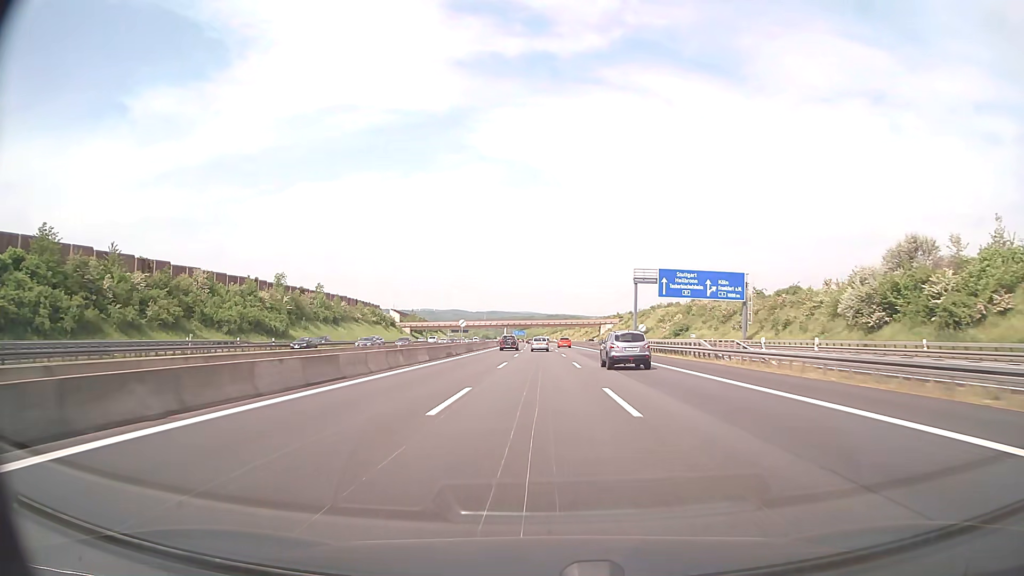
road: motorway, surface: asphalt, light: Day
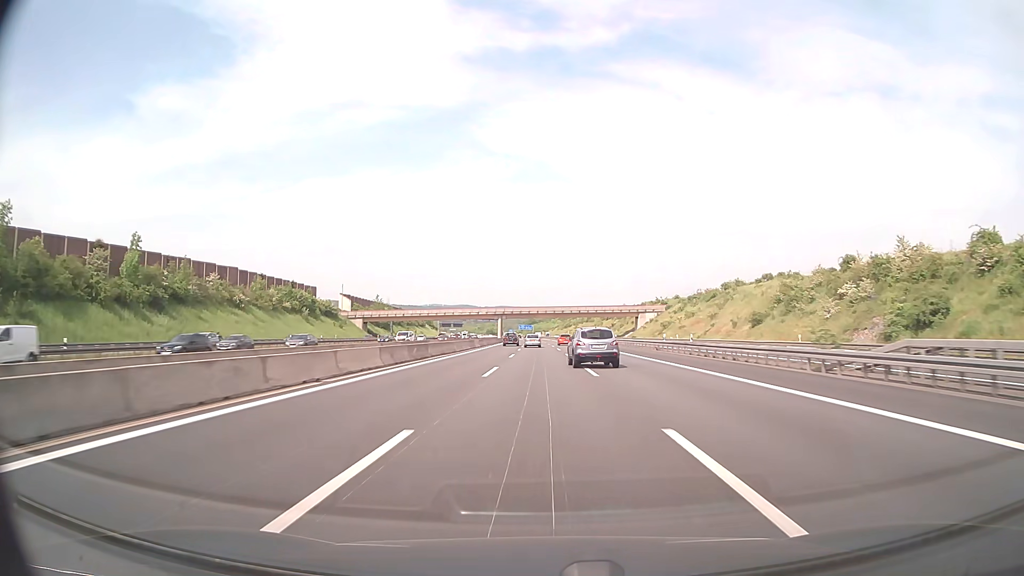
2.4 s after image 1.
(-0.5, +80.7) m; -1°
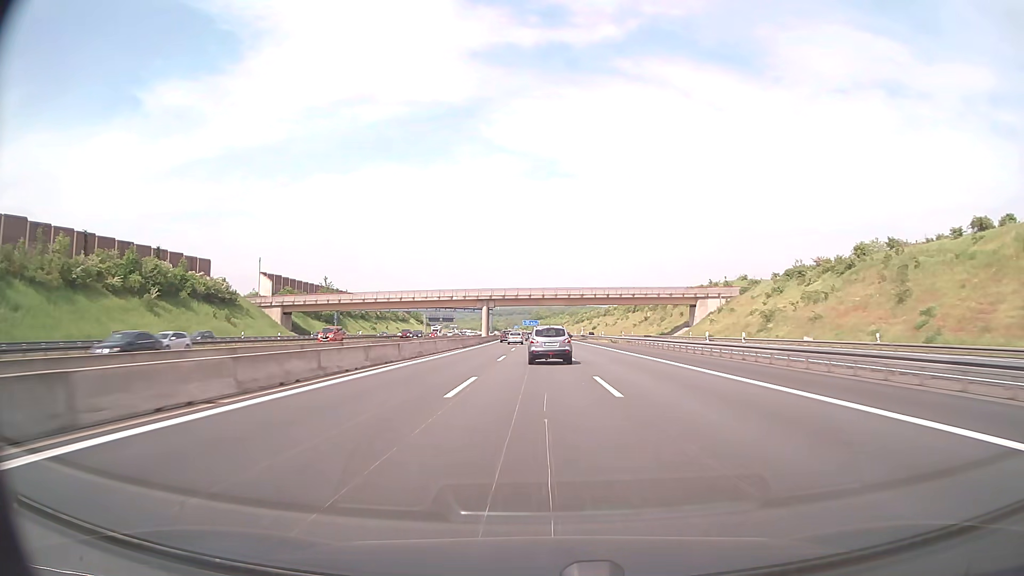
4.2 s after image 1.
(-0.3, +61.3) m; -1°
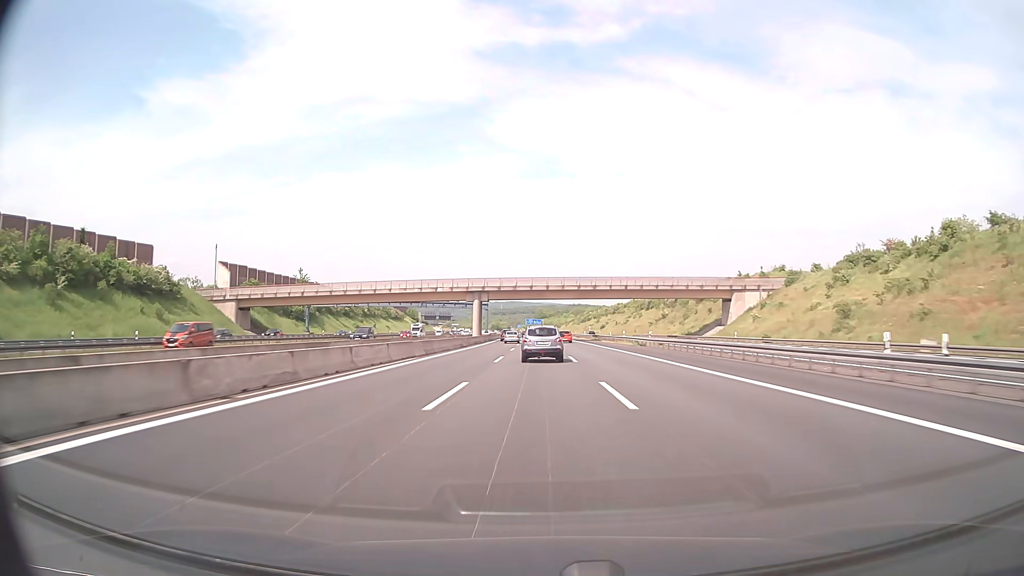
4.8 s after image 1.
(-0.1, +20.3) m; 0°
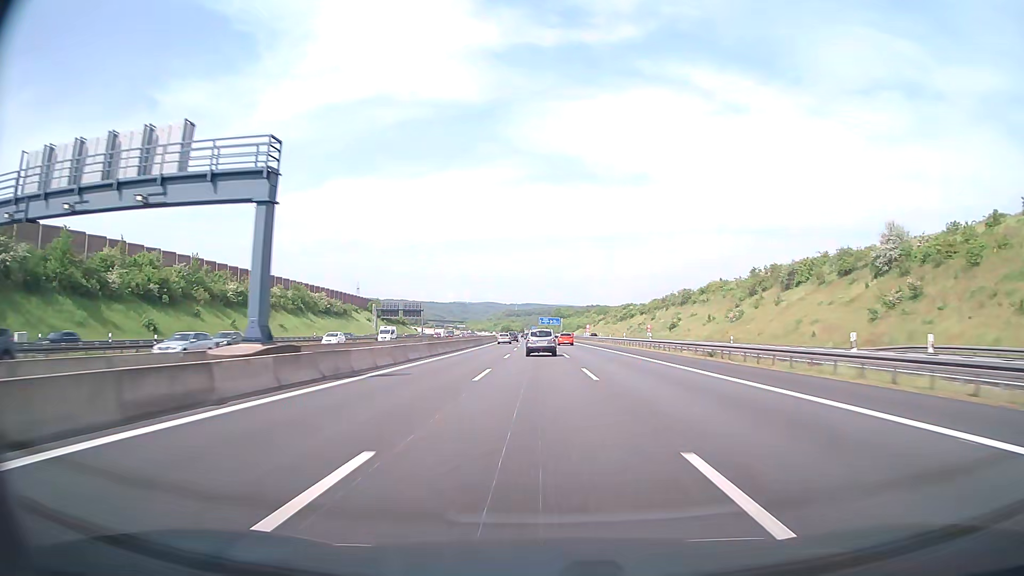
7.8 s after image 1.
(-1.4, +100.0) m; -1°
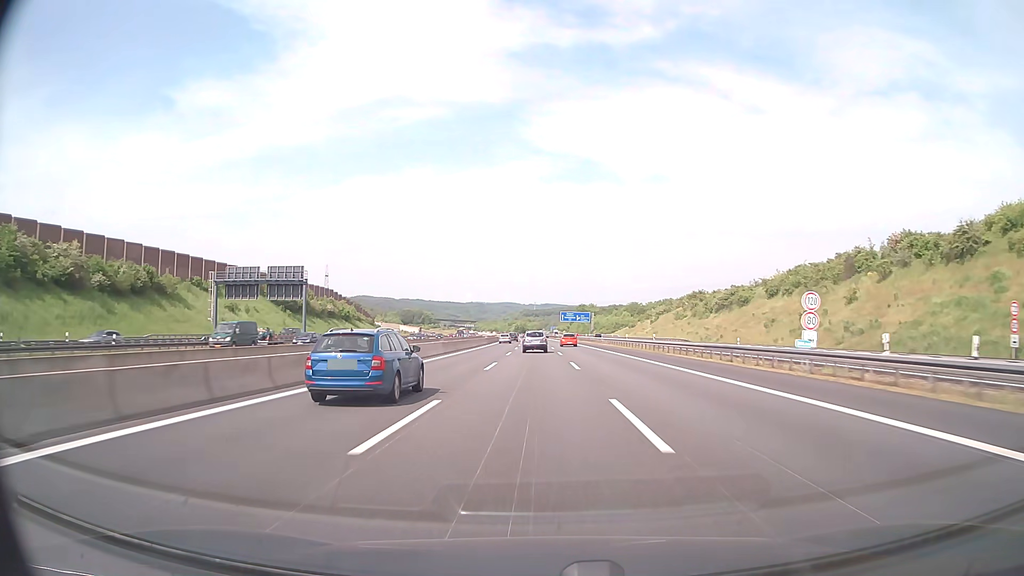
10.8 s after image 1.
(-1.3, +101.9) m; -2°
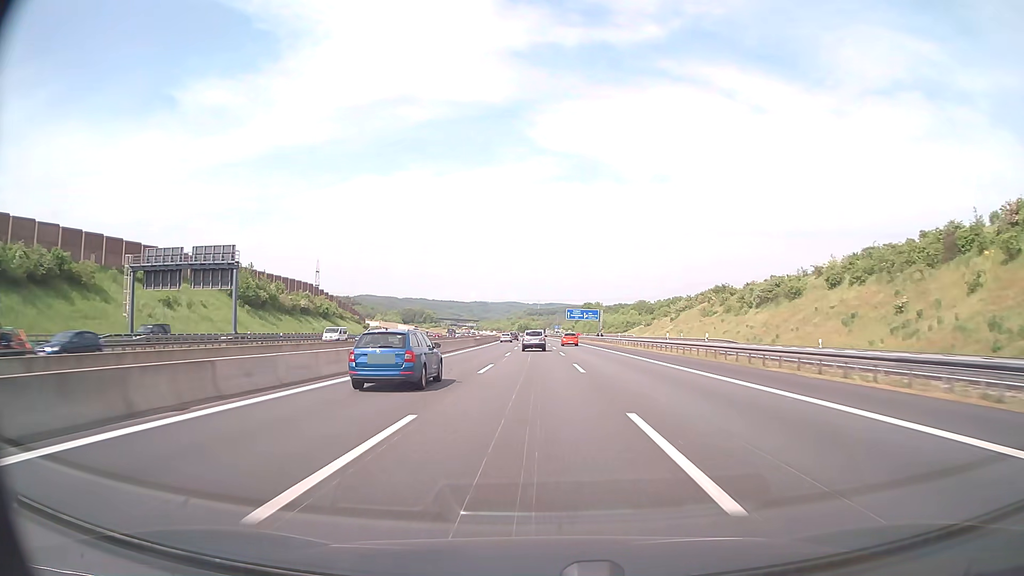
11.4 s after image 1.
(-0.1, +20.7) m; 0°
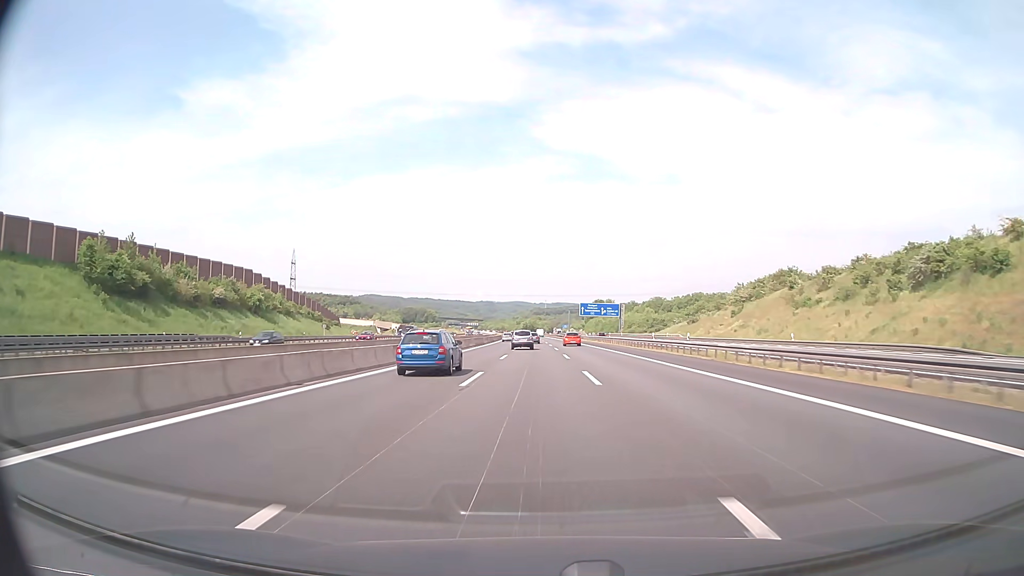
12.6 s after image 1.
(-0.2, +41.8) m; -1°
(0, +10) (0, +20) (0, +30) (0, +40) (0, +50) (-1, +60) (-1, +70) (-1, +80) (-1, +90) (-1, +100) m
